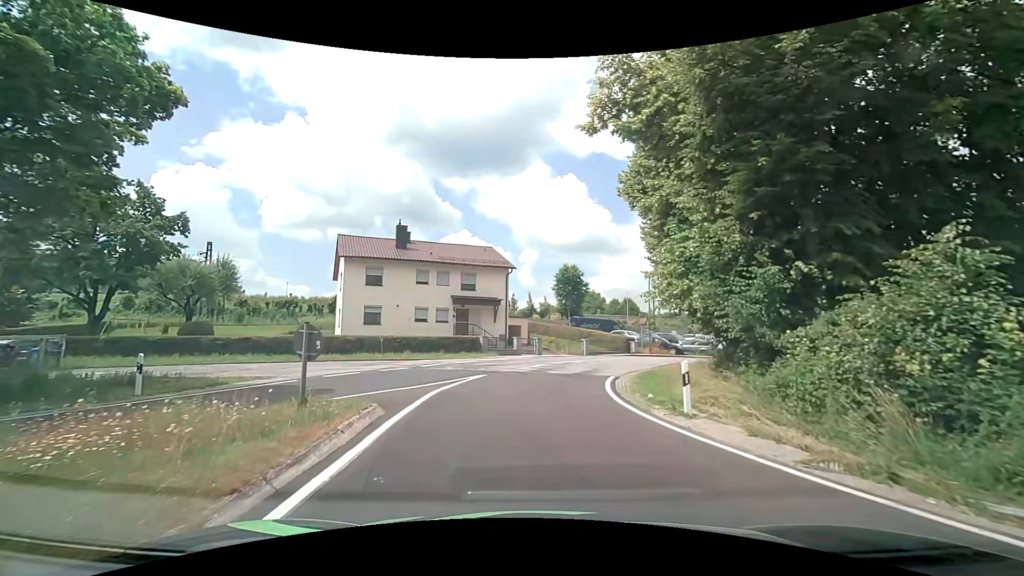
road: unclassified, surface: asphalt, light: Day
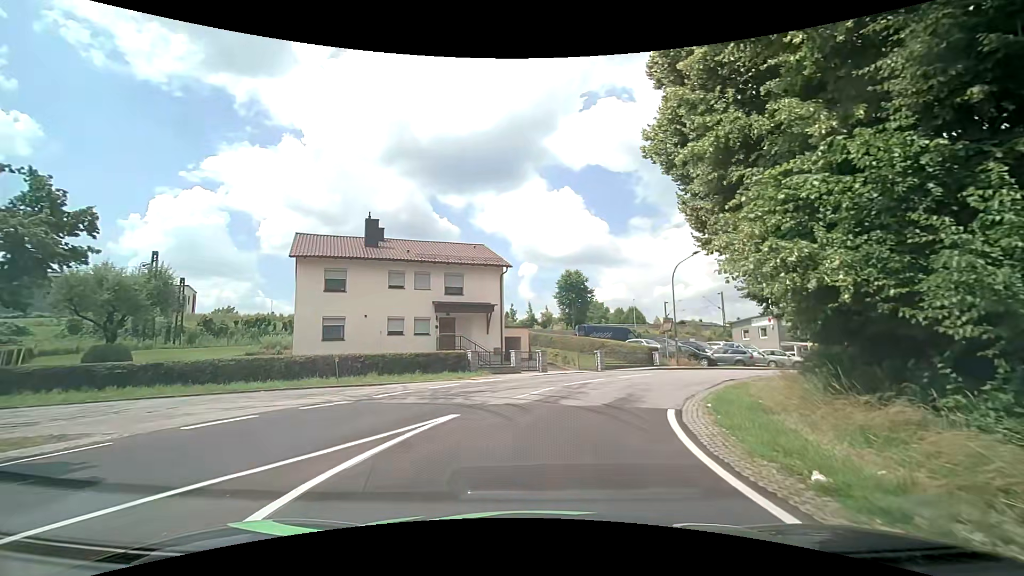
(-0.1, +7.1) m; -1°
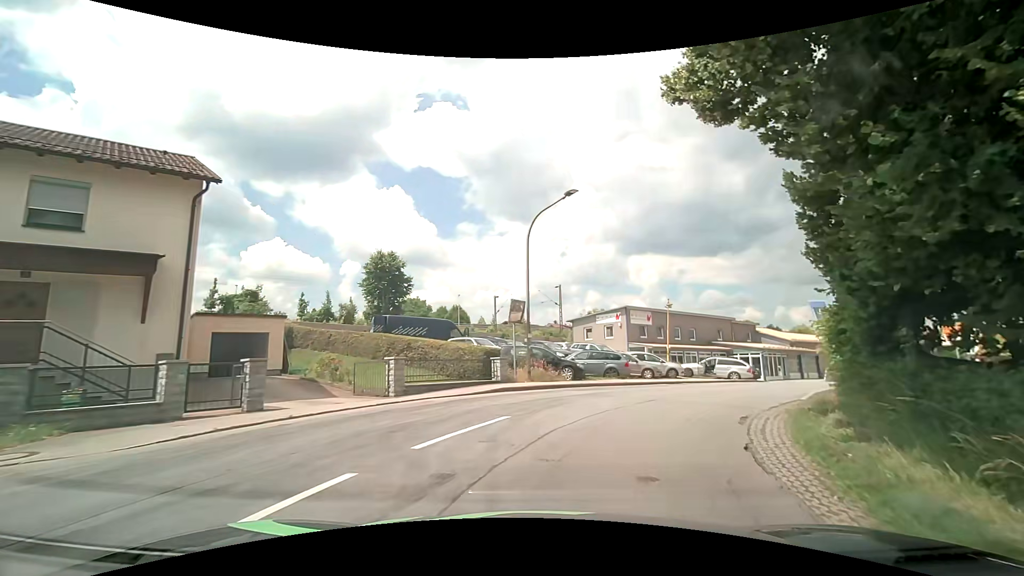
(+2.0, +15.1) m; +19°
(+2, +10) (+7, +18) (+14, +25) (+22, +31) (+30, +37) (+38, +44) (+46, +50) (+53, +56) (+61, +62) (+69, +69) m
